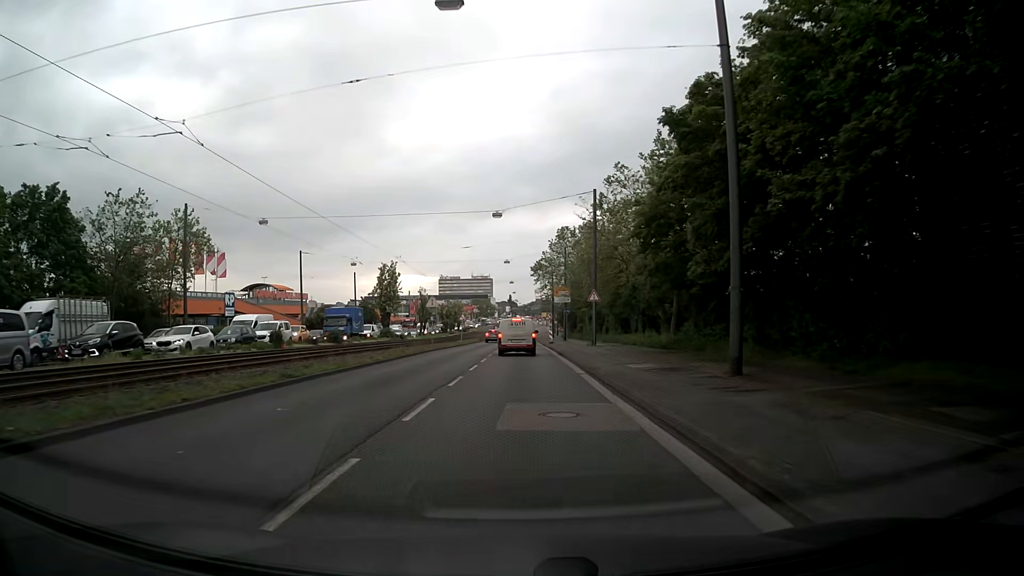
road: primary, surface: asphalt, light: Day
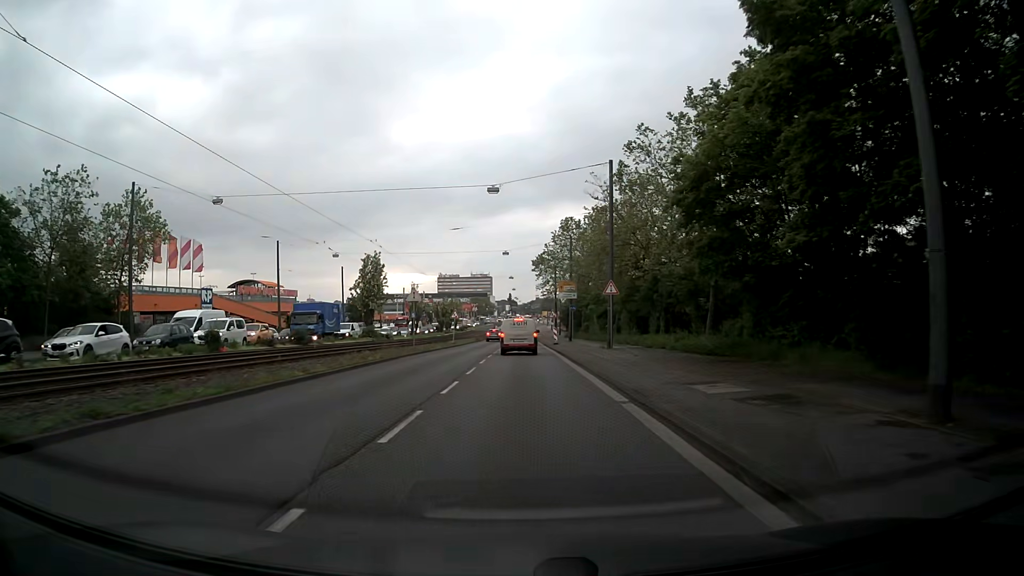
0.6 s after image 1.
(0.0, +8.0) m; 0°
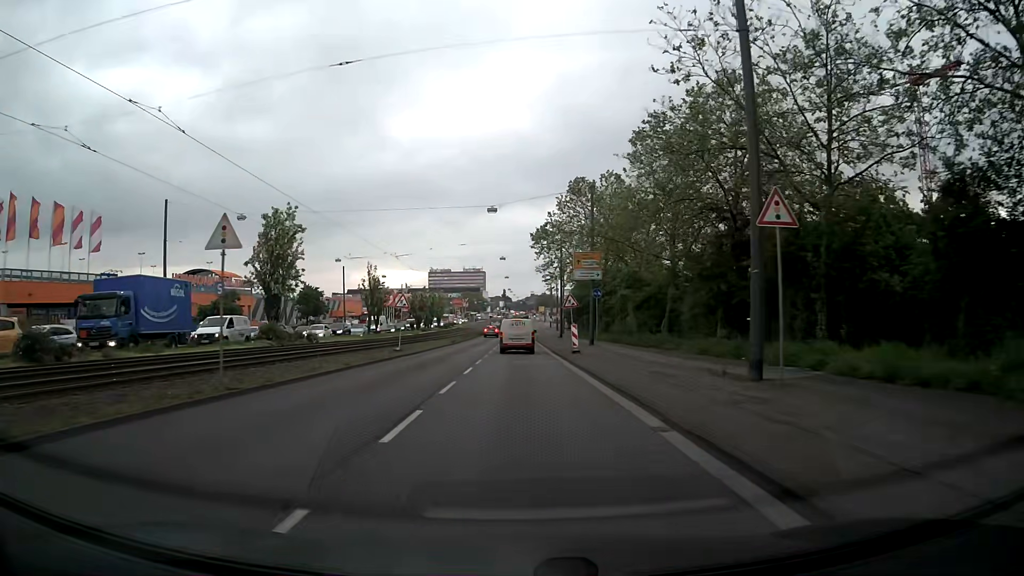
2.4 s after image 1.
(+0.1, +23.9) m; +1°
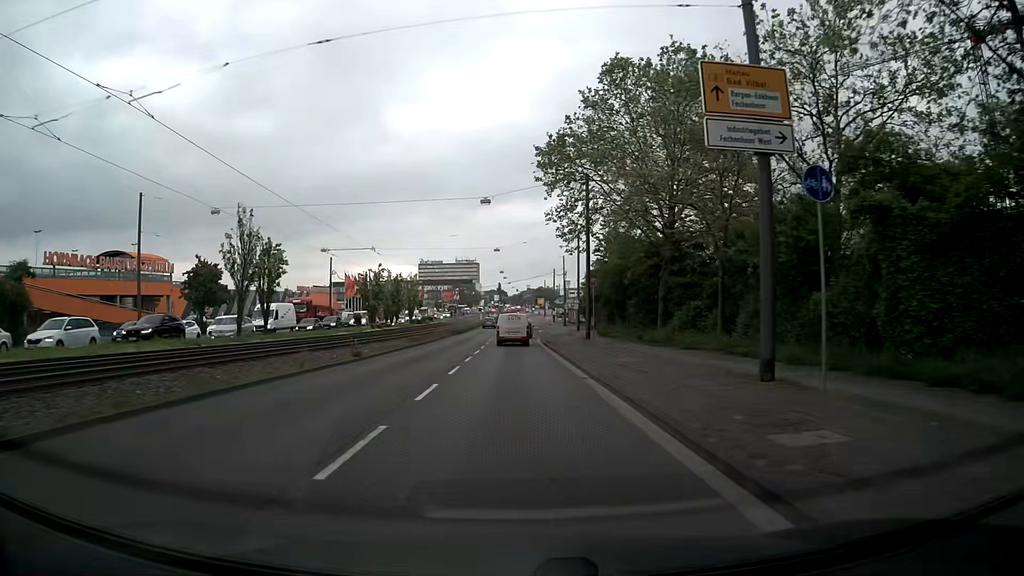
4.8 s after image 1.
(+0.1, +31.9) m; 0°
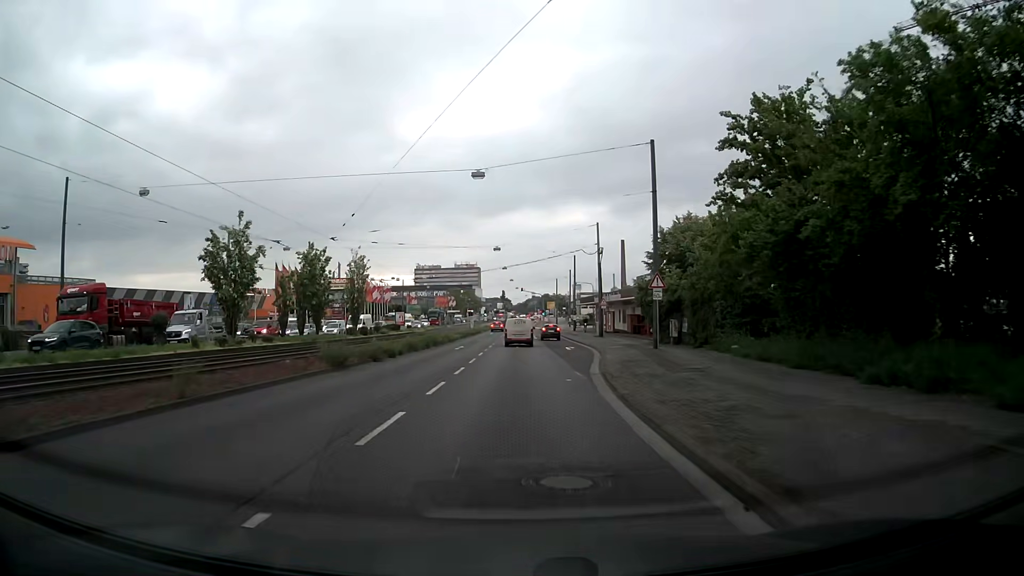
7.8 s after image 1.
(-0.2, +39.8) m; 0°
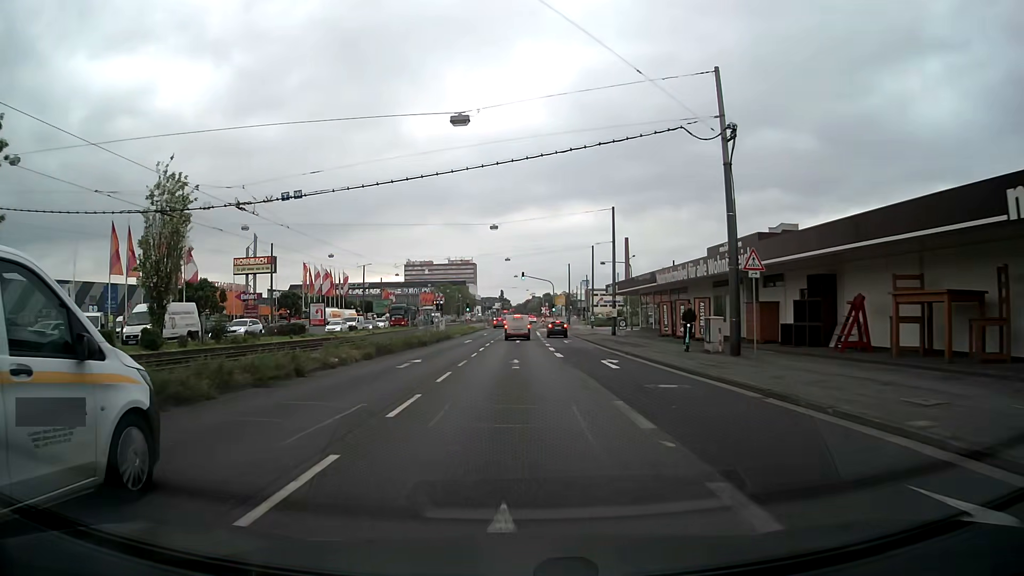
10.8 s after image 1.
(-0.1, +39.5) m; 0°
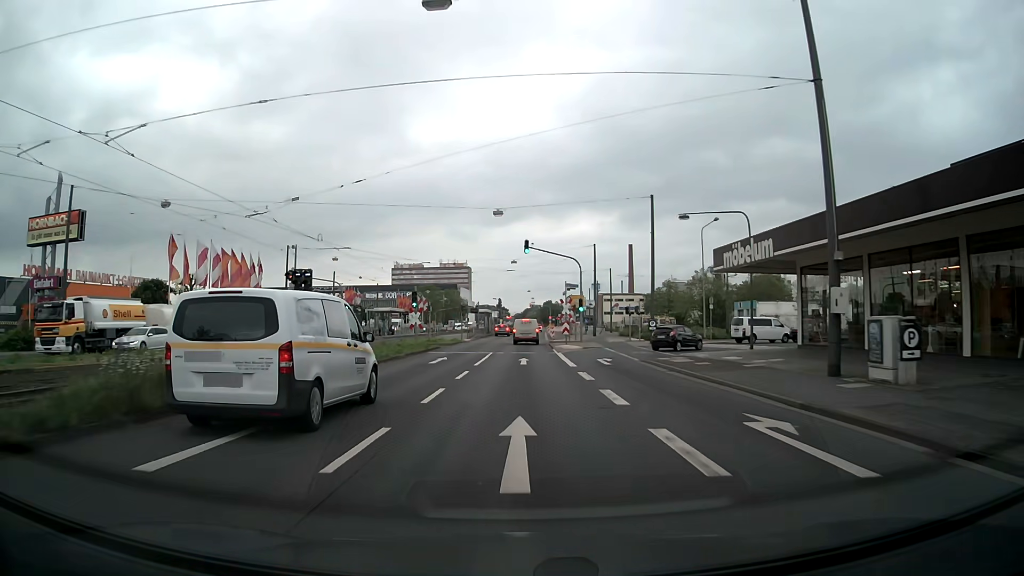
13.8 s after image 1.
(+0.1, +39.7) m; 0°
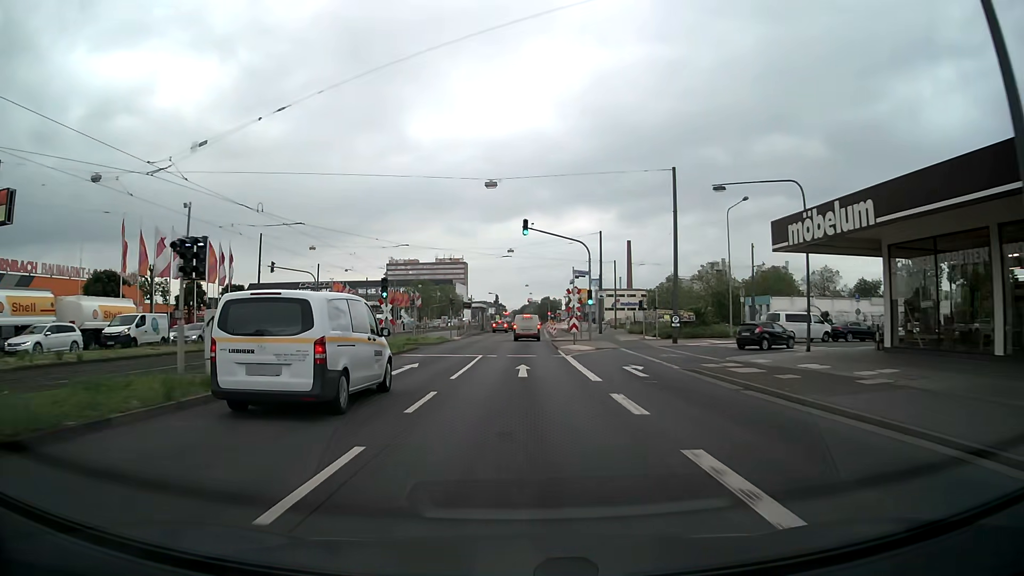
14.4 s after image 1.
(0.0, +7.9) m; 0°
(0, +10) (0, +20) (0, +30) (+1, +40) (+1, +50) (+1, +60) (+2, +70) (+2, +80) (+2, +90) (+2, +100) m
